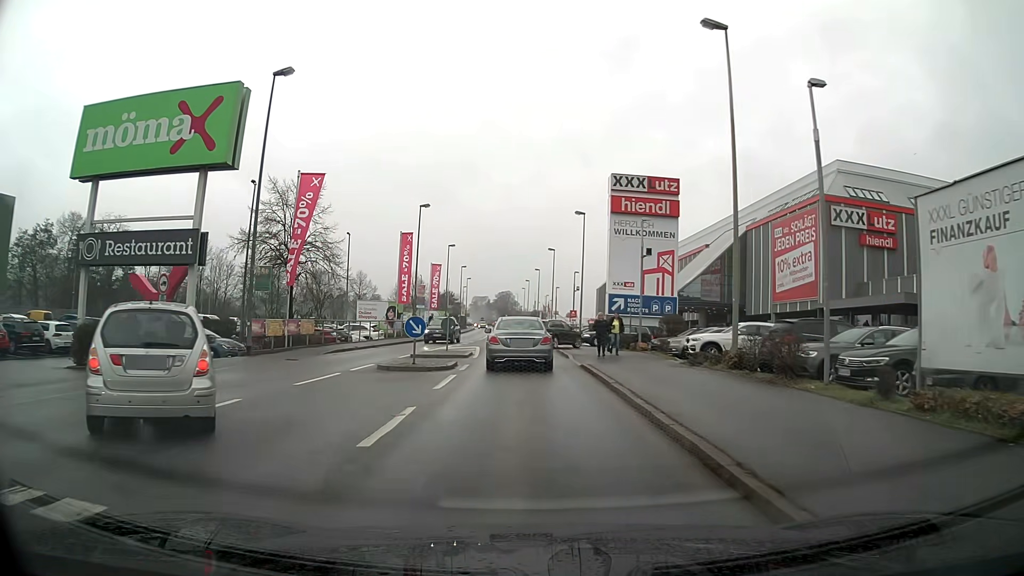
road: tertiary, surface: asphalt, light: Day
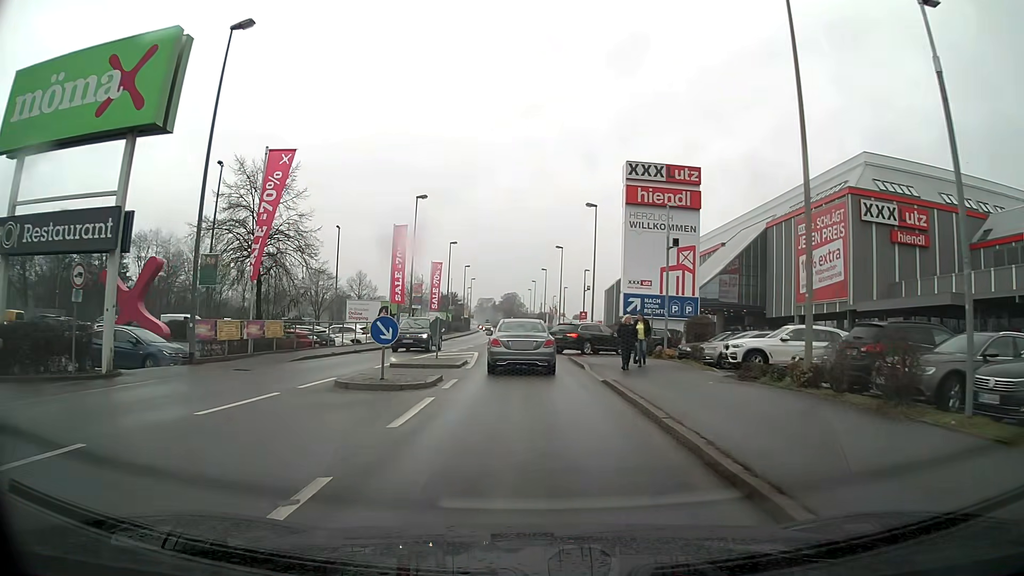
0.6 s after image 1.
(0.0, +4.6) m; 0°
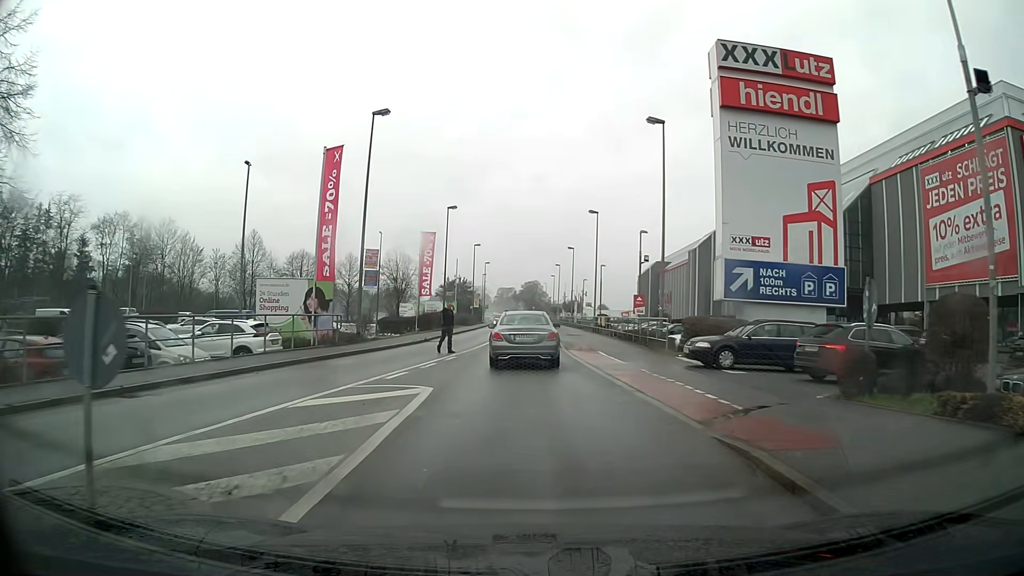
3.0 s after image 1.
(-0.3, +18.9) m; -2°
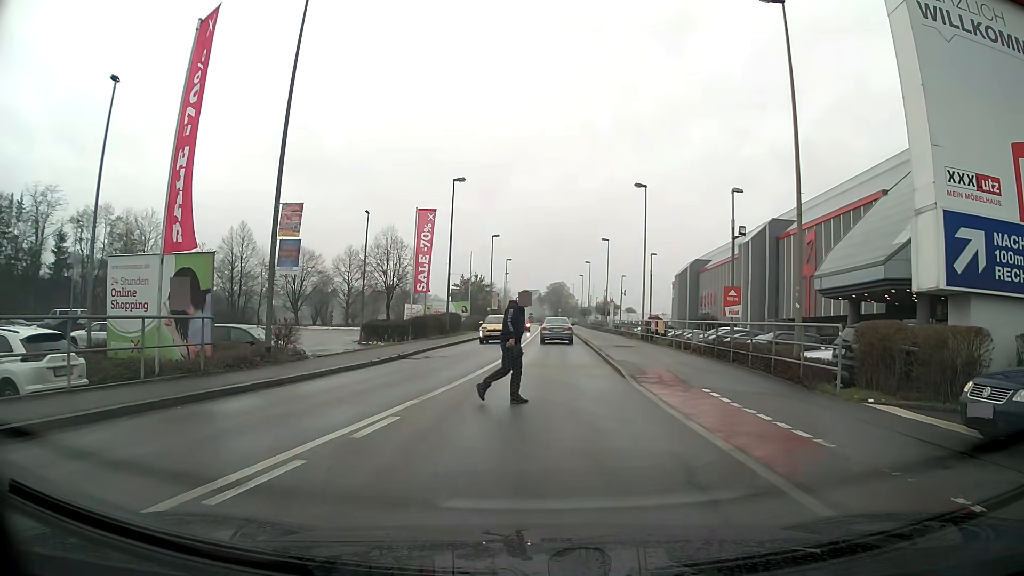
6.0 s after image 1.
(-0.2, +12.0) m; -2°
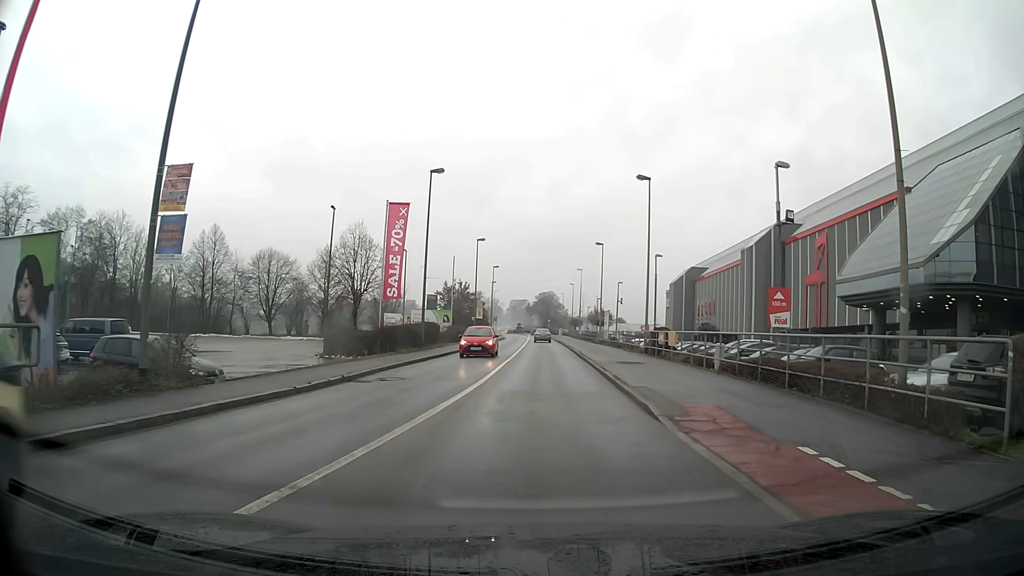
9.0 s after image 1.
(+0.1, +5.8) m; +3°
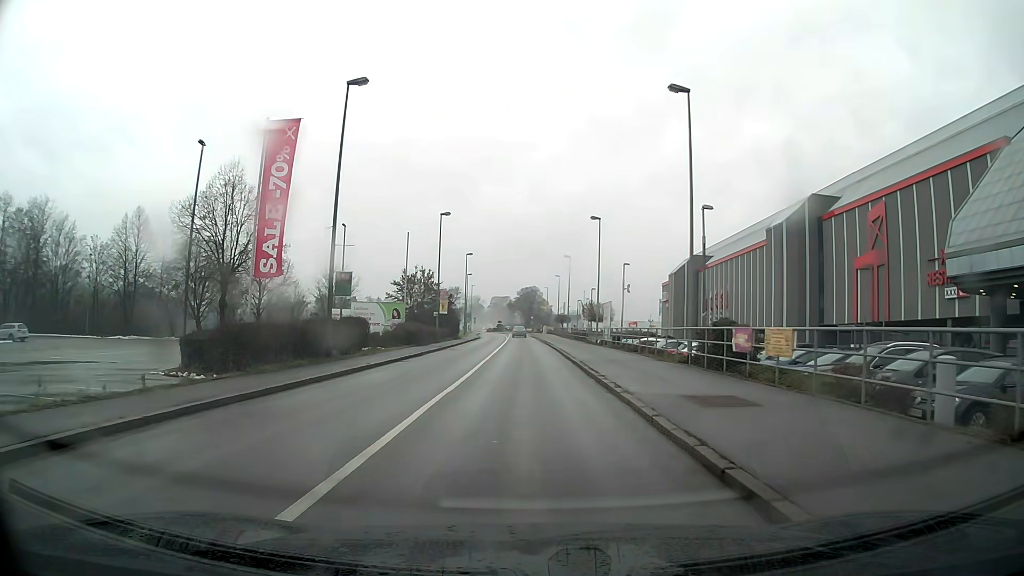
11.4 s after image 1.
(0.0, +15.2) m; 0°
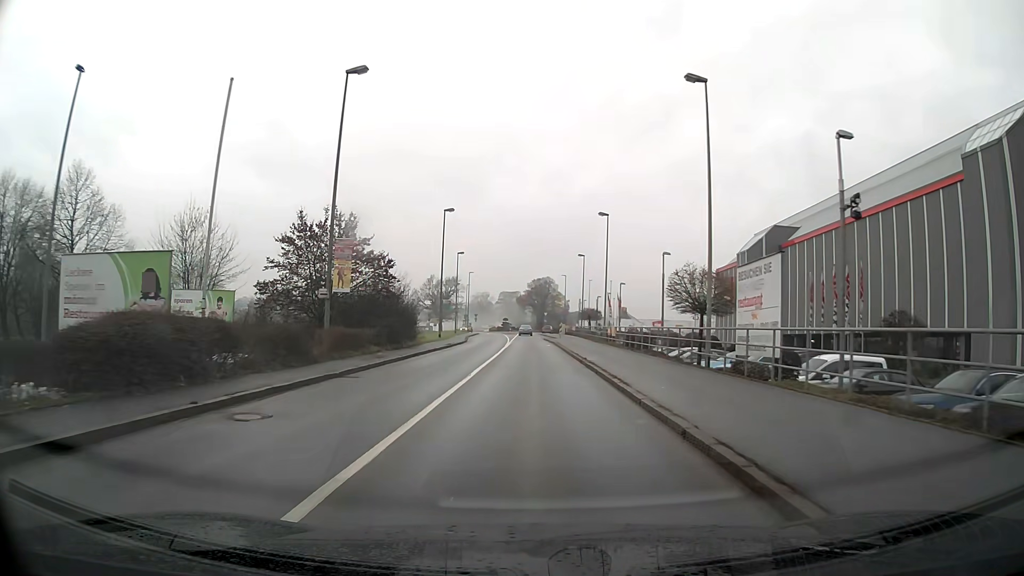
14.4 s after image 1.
(-0.4, +31.8) m; -1°
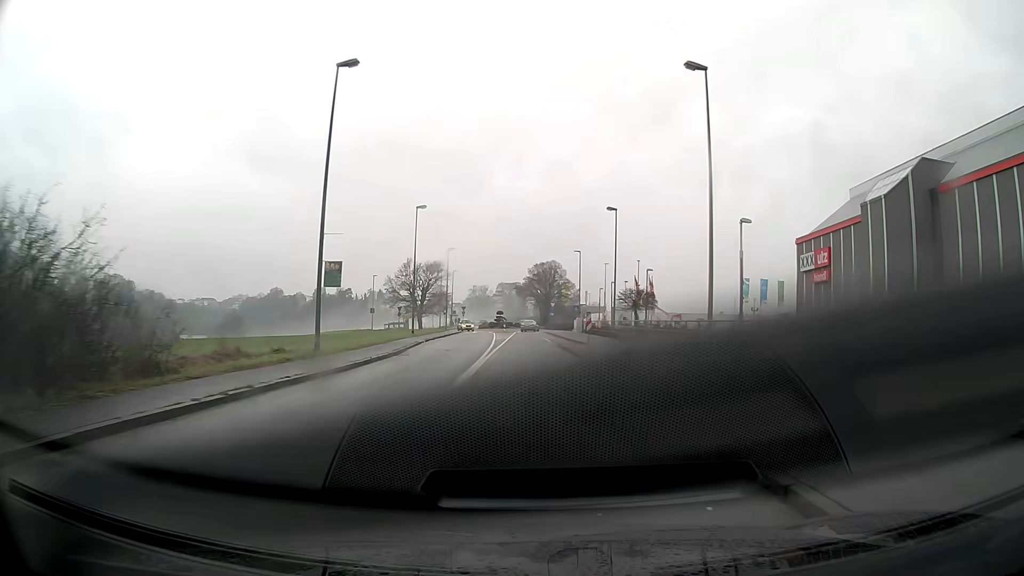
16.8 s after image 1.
(-0.1, +30.8) m; 0°
(0, +10) (0, +20) (0, +30) (0, +40) (0, +50) (0, +60) (0, +70) (0, +80) (0, +90) (+4, +99) m
